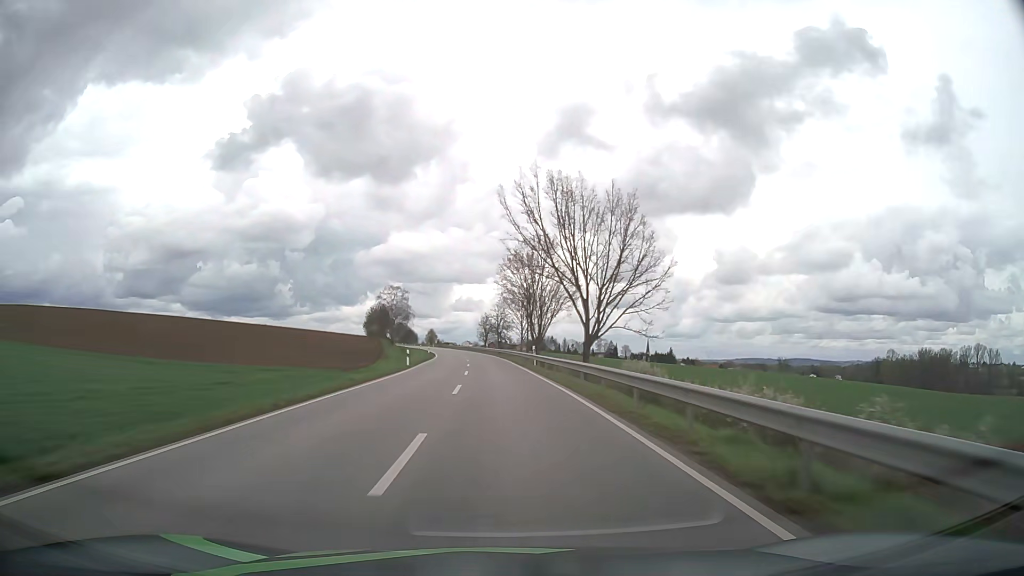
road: secondary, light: Day
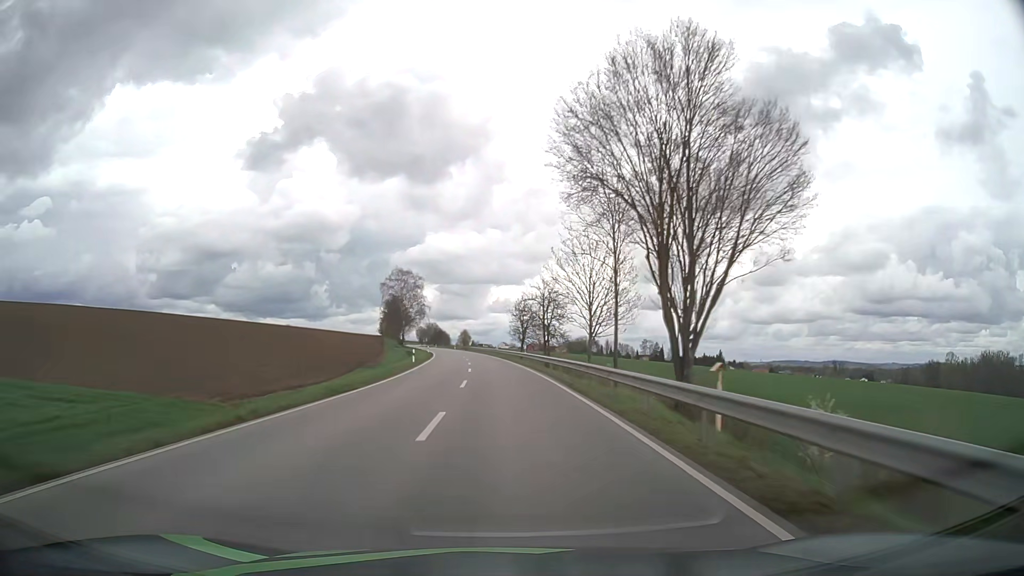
(-1.3, +44.8) m; -3°
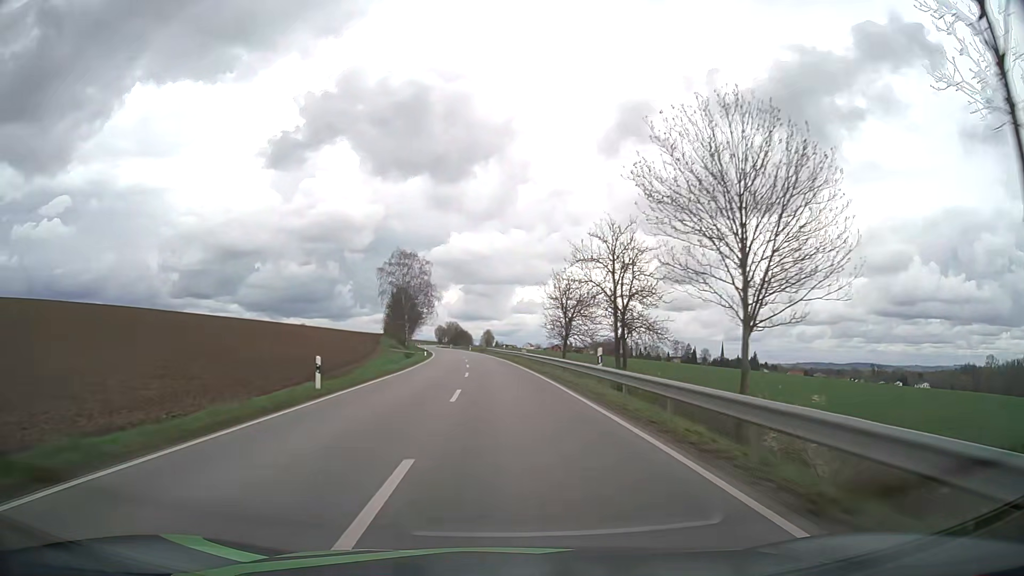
(-0.6, +29.8) m; -2°
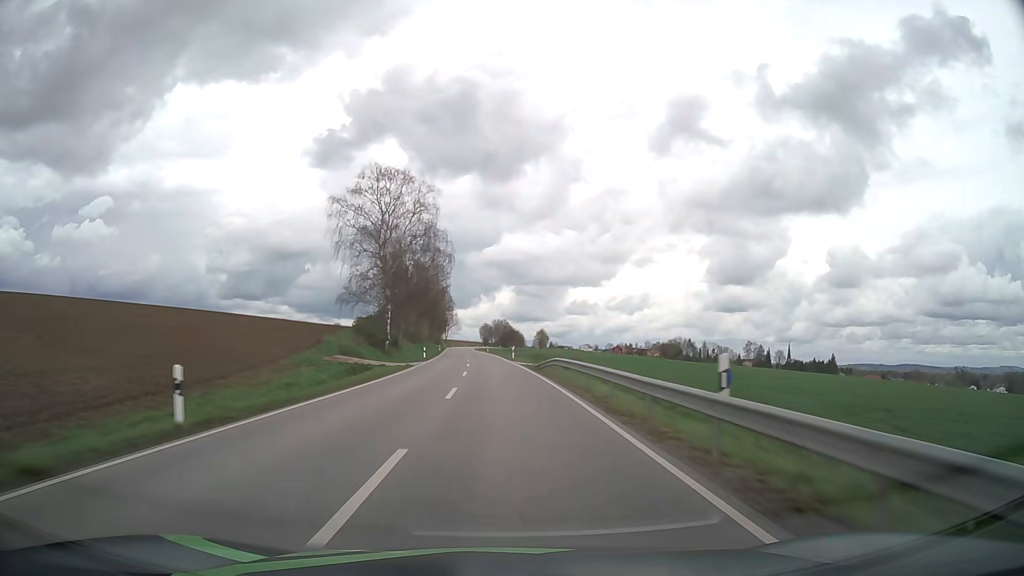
(-2.3, +59.4) m; -4°
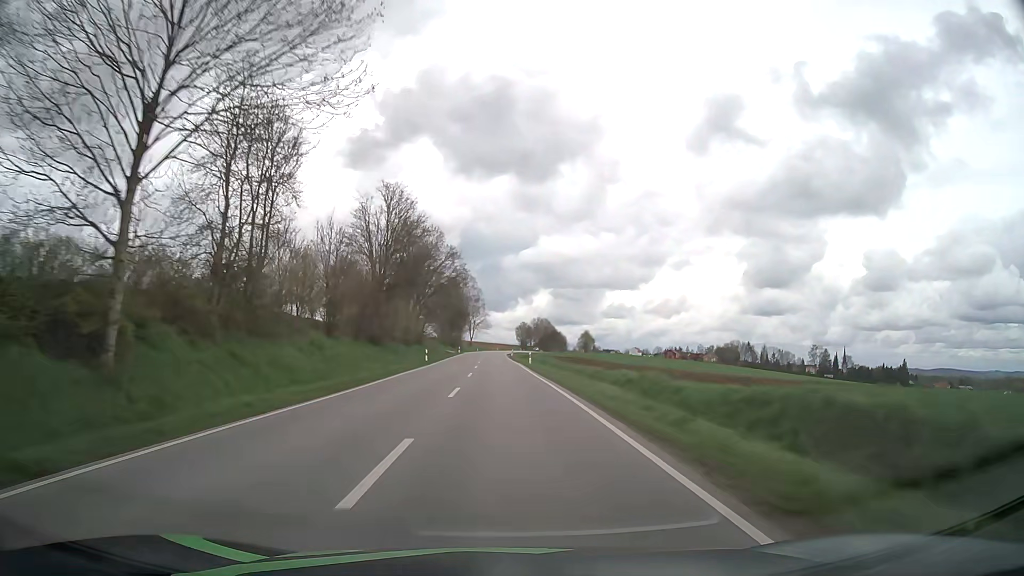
(-2.0, +59.2) m; -3°
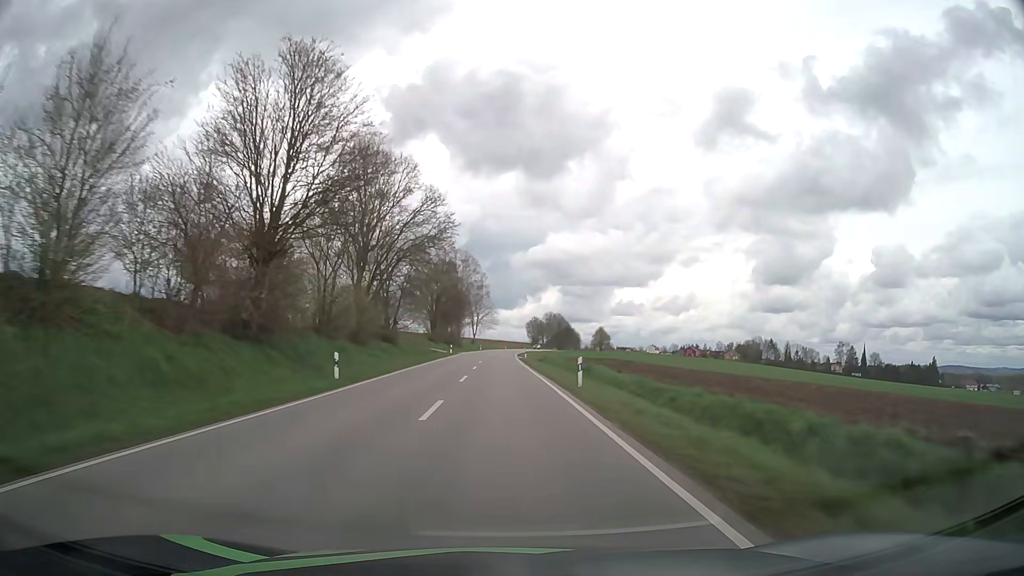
(-0.2, +29.6) m; -1°
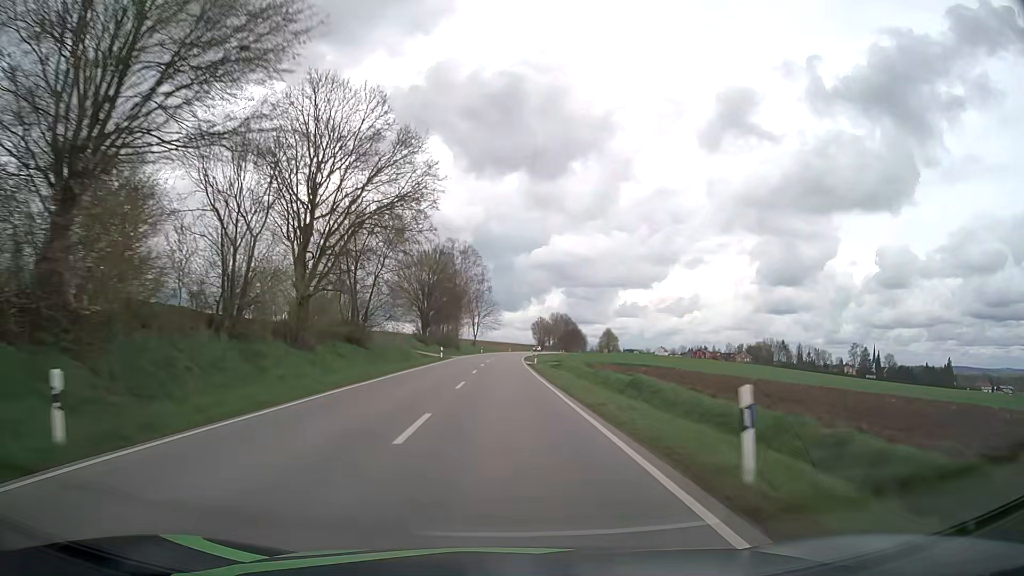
(-0.1, +14.8) m; 0°
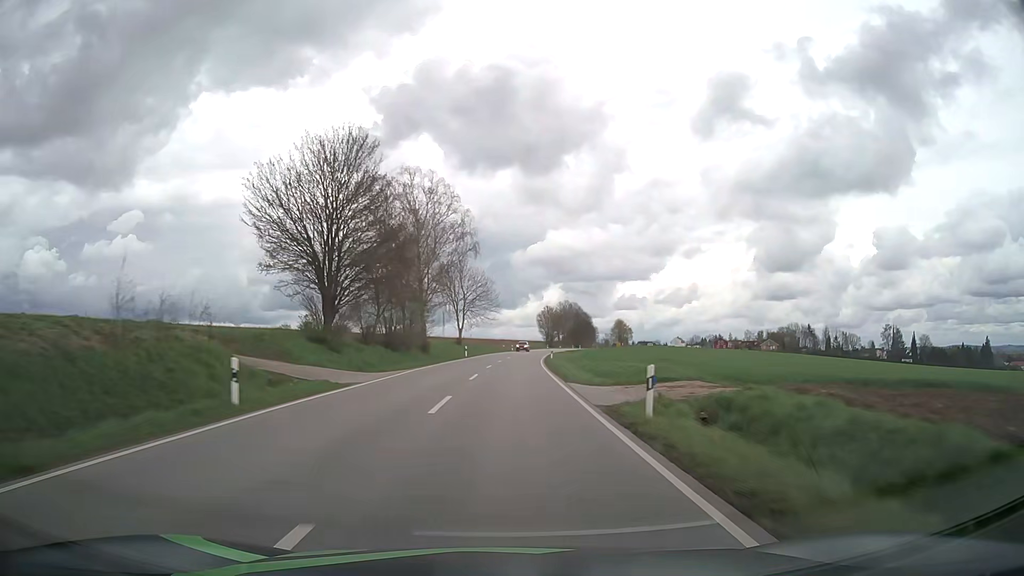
(-0.2, +44.4) m; 0°
(0, +10) (0, +20) (0, +30) (+1, +40) (+1, +50) (+1, +60) (+2, +70) (+3, +80) (+4, +90) (+5, +100) m
